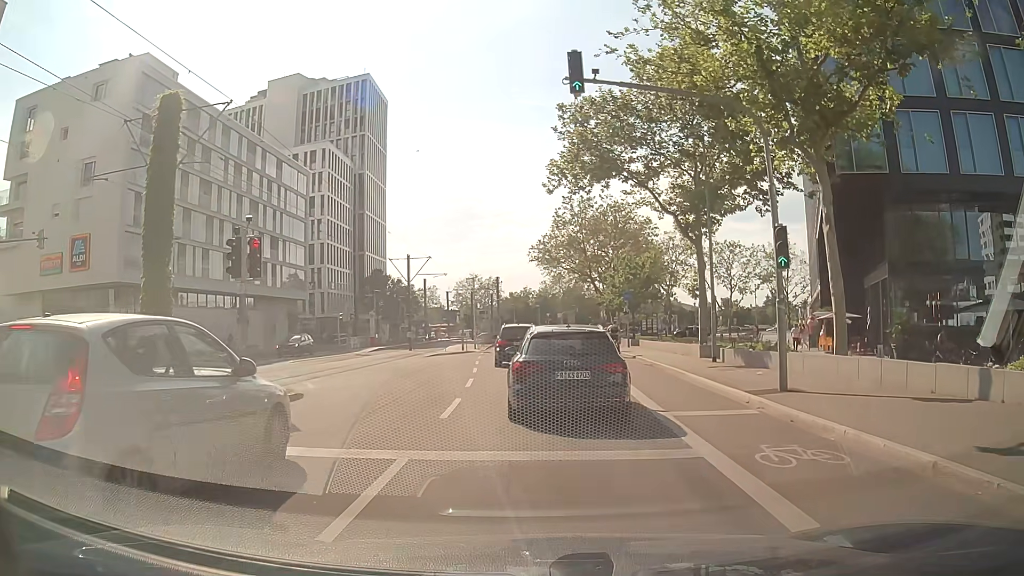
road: secondary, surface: asphalt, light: Day
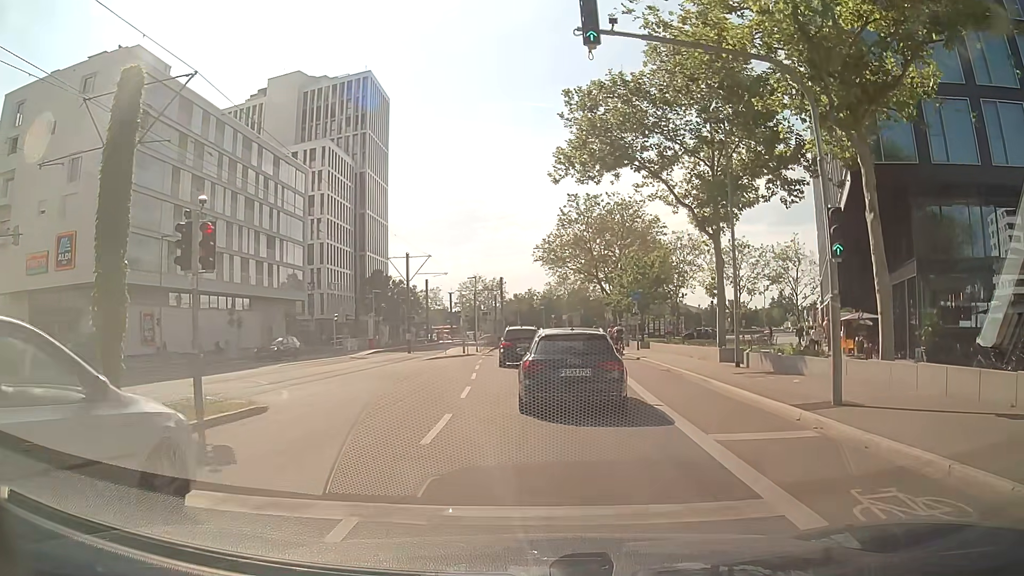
(0.0, +2.4) m; +1°
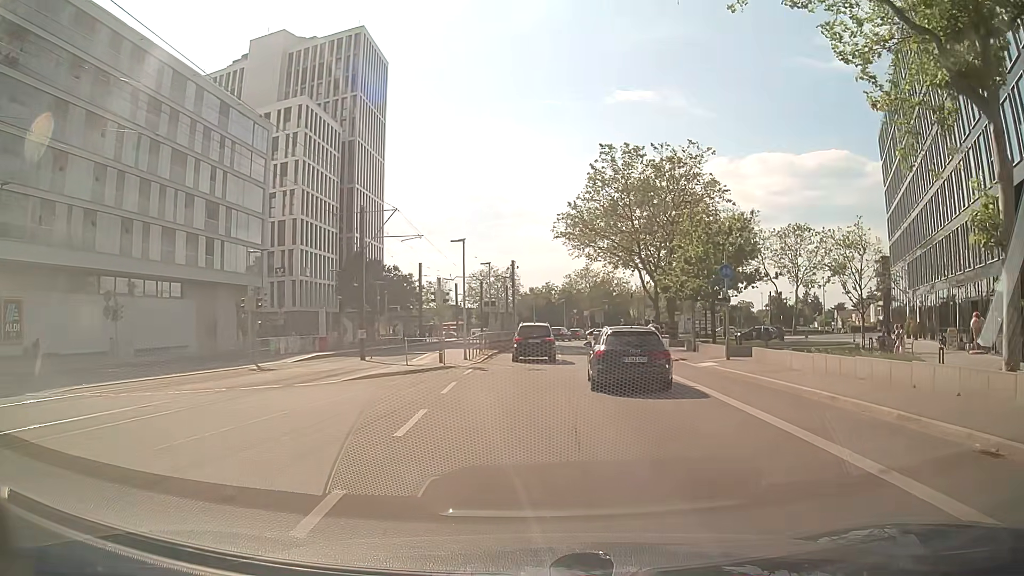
(-0.5, +18.1) m; -2°
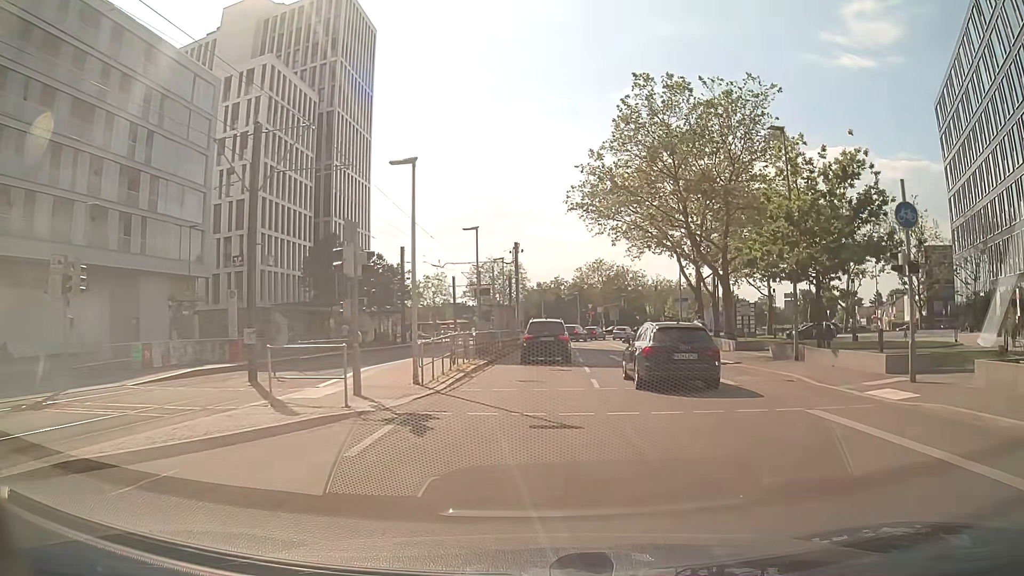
(0.0, +13.8) m; 0°
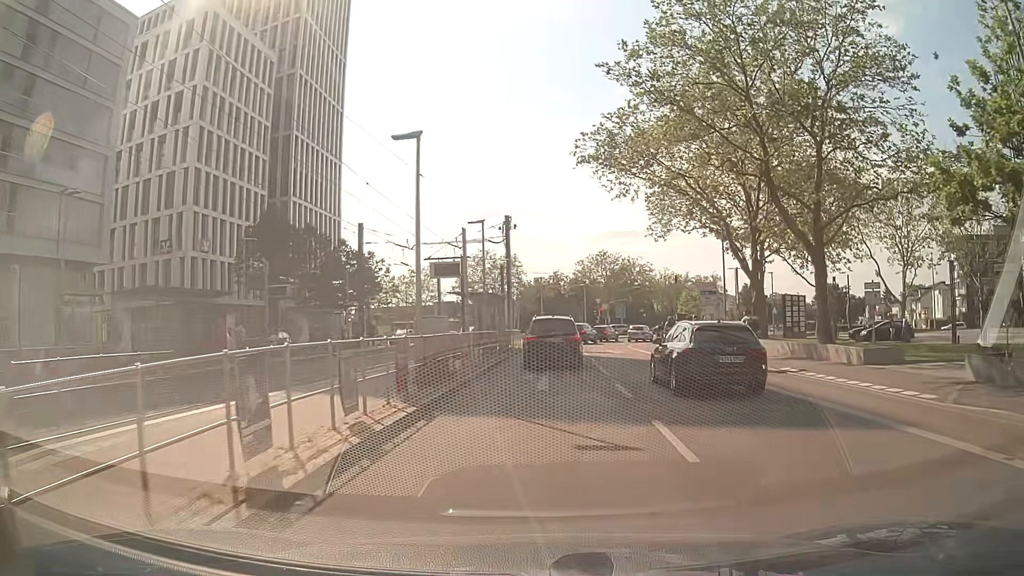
(0.0, +13.5) m; +1°
